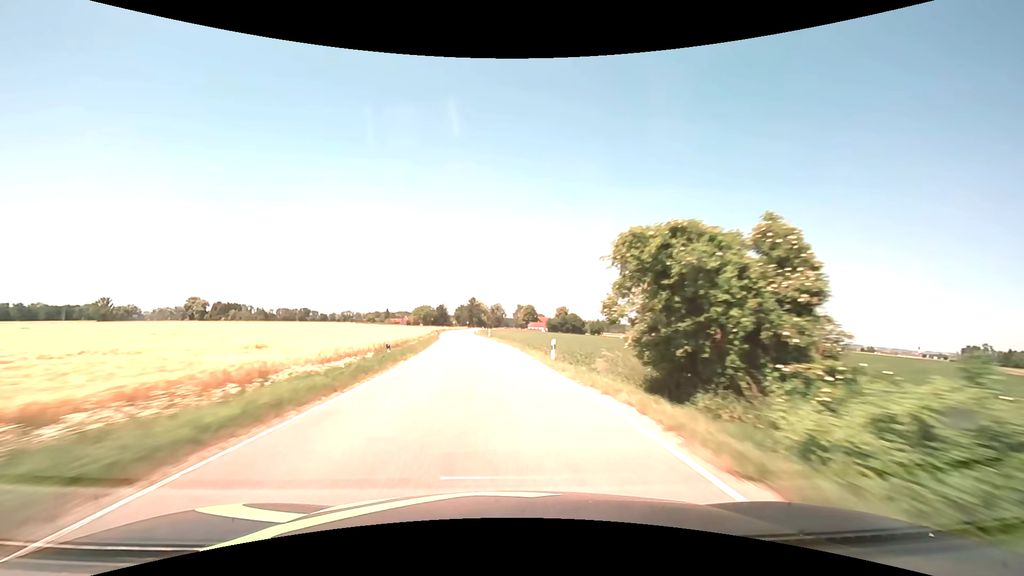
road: secondary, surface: asphalt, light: Day
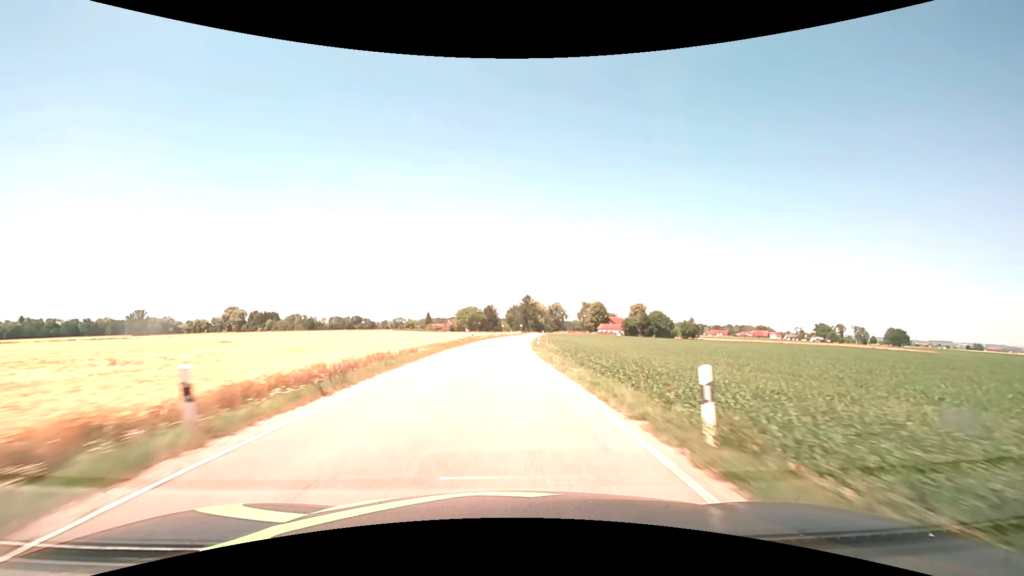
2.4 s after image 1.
(-4.3, +56.7) m; -7°
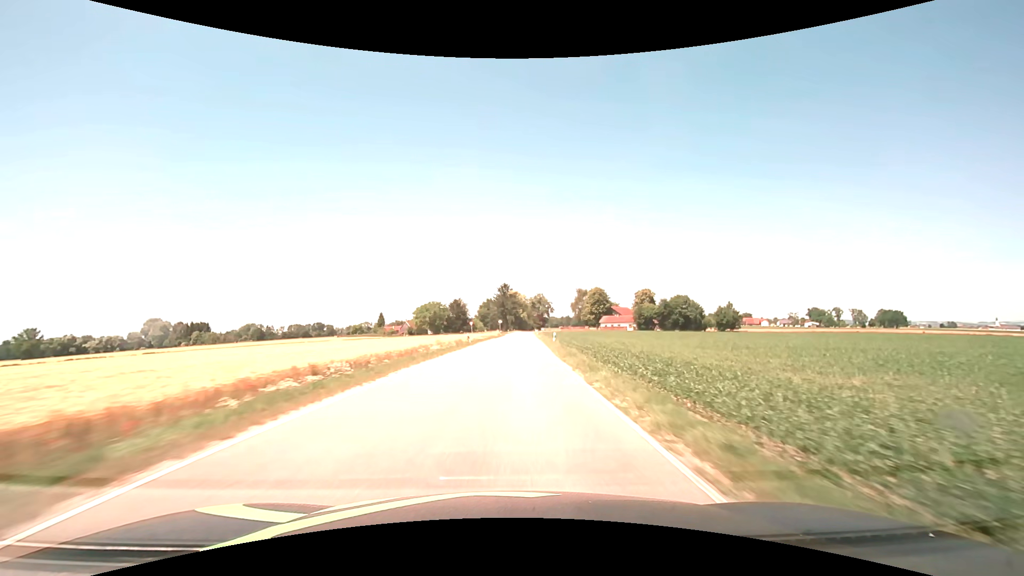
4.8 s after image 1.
(+0.6, +56.9) m; +2°
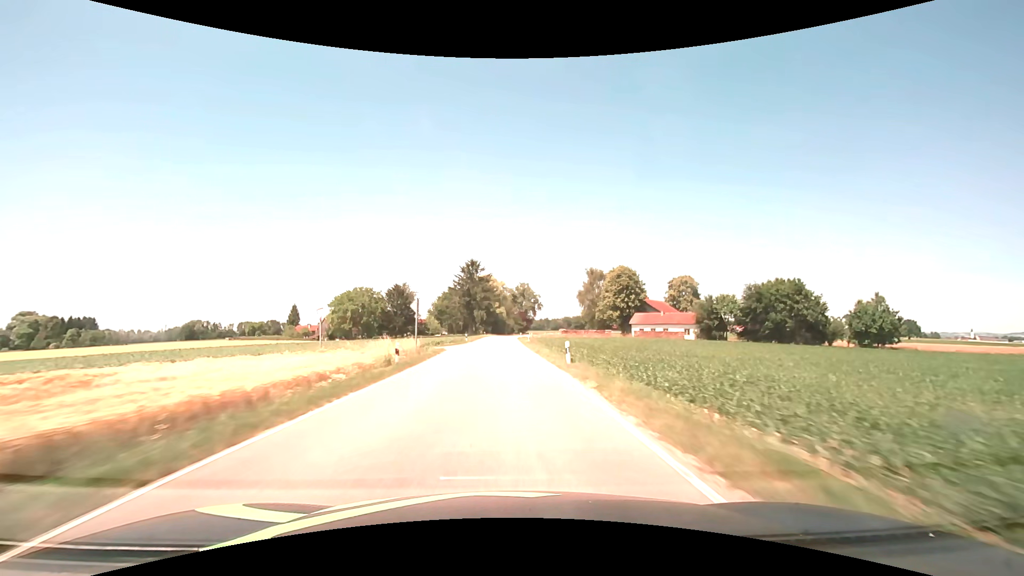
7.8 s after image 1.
(+2.4, +71.0) m; +3°
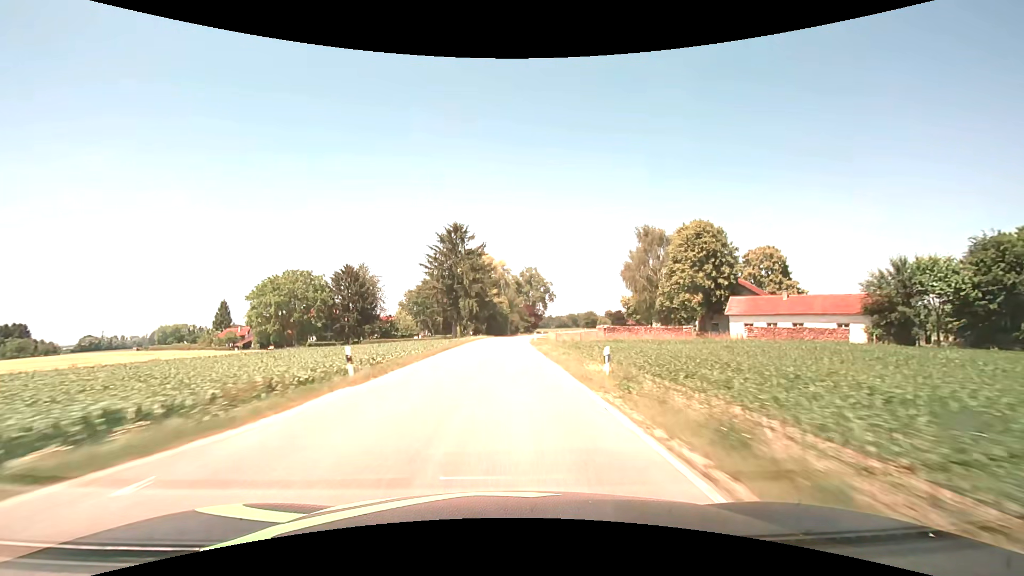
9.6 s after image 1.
(-0.1, +42.6) m; 0°
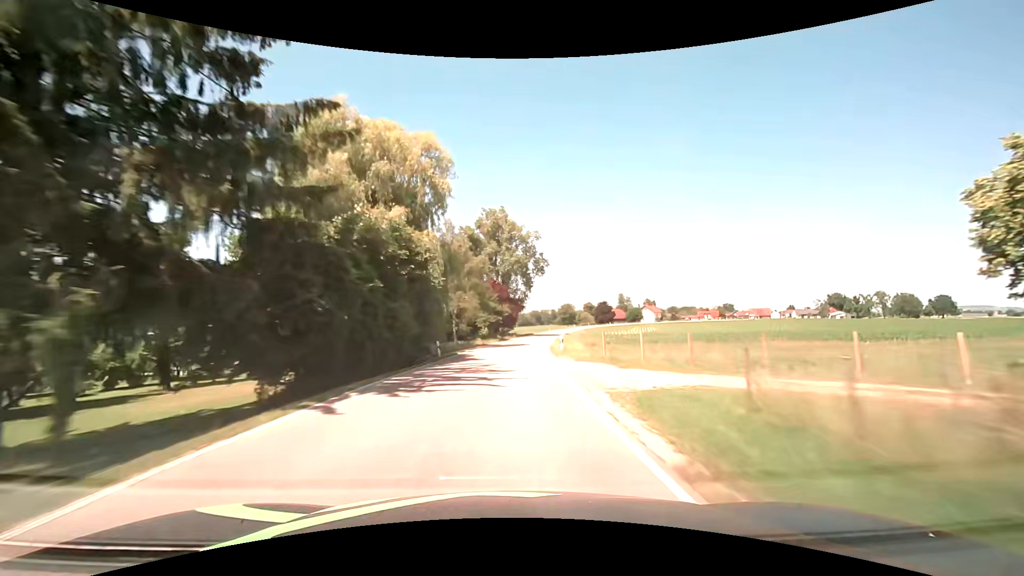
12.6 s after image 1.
(+1.5, +71.0) m; +4°
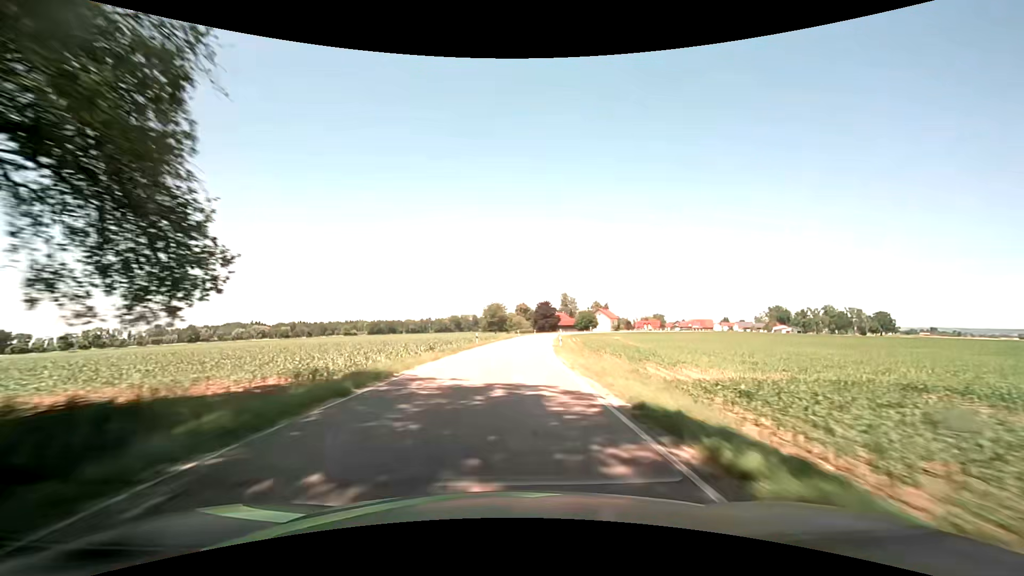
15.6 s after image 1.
(+5.5, +70.8) m; +9°
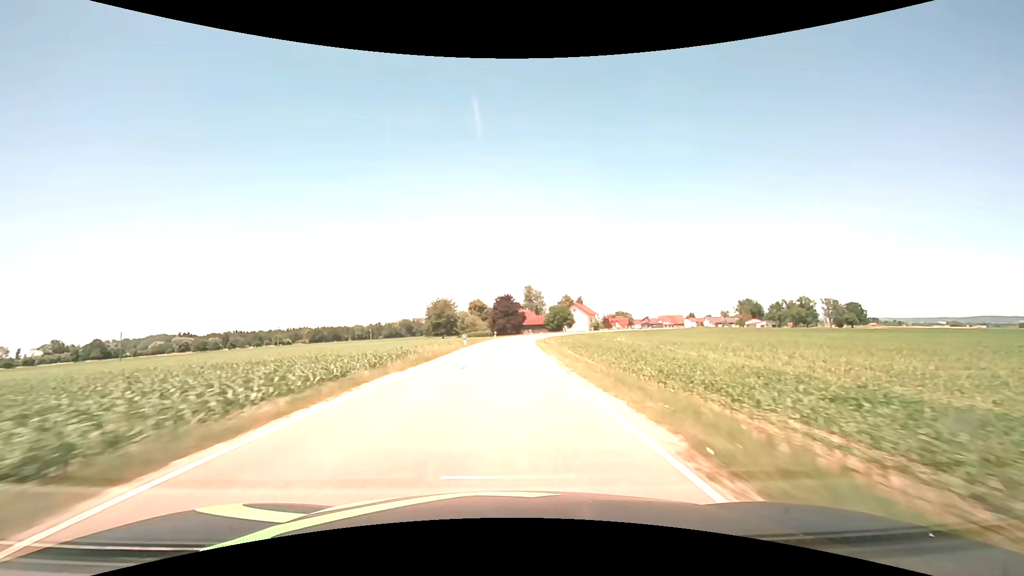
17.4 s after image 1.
(+1.7, +42.5) m; +5°
(0, +10) (0, +20) (0, +30) (+1, +40) (+1, +50) (+1, +60) (+2, +70) (+4, +80) (+6, +90) (+9, +99) m
